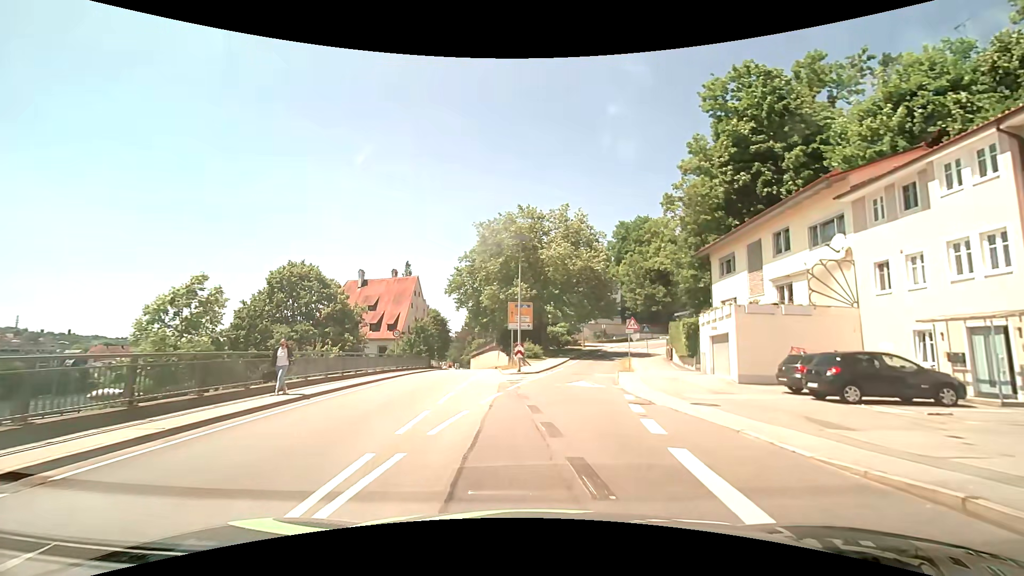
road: primary_link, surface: asphalt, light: Day
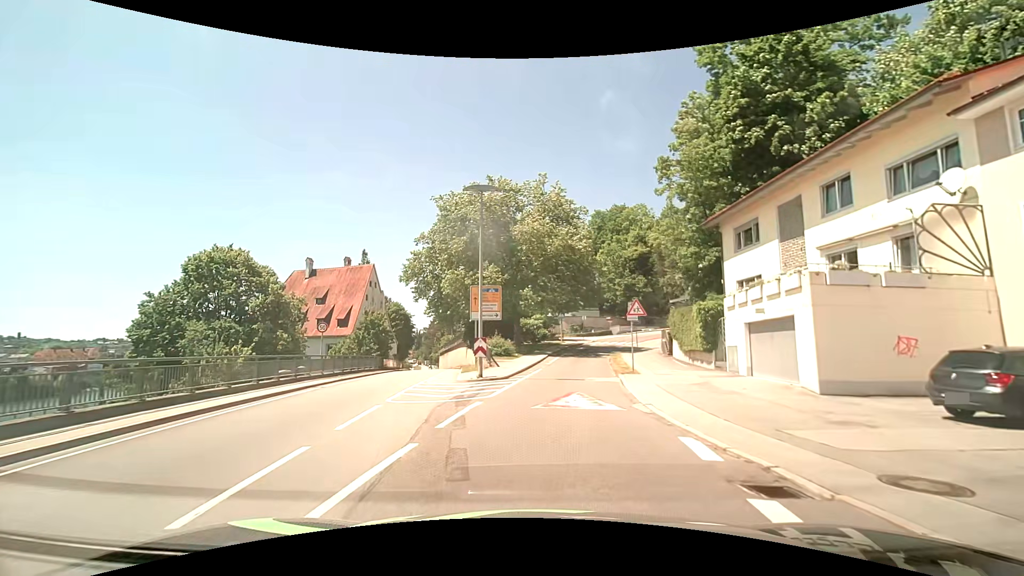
(+0.2, +8.5) m; +3°
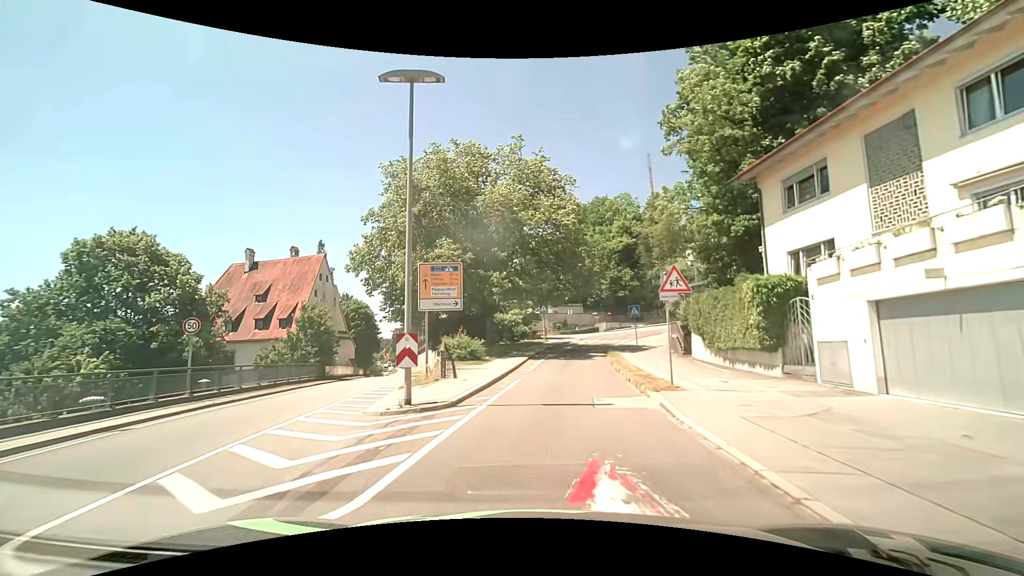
(+0.2, +9.0) m; +2°
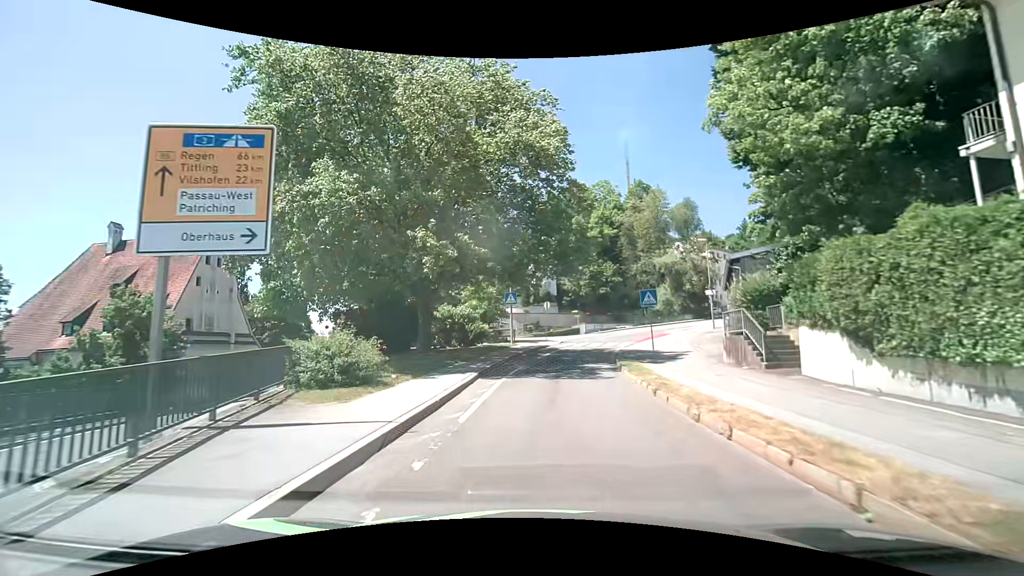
(+0.4, +14.3) m; +3°
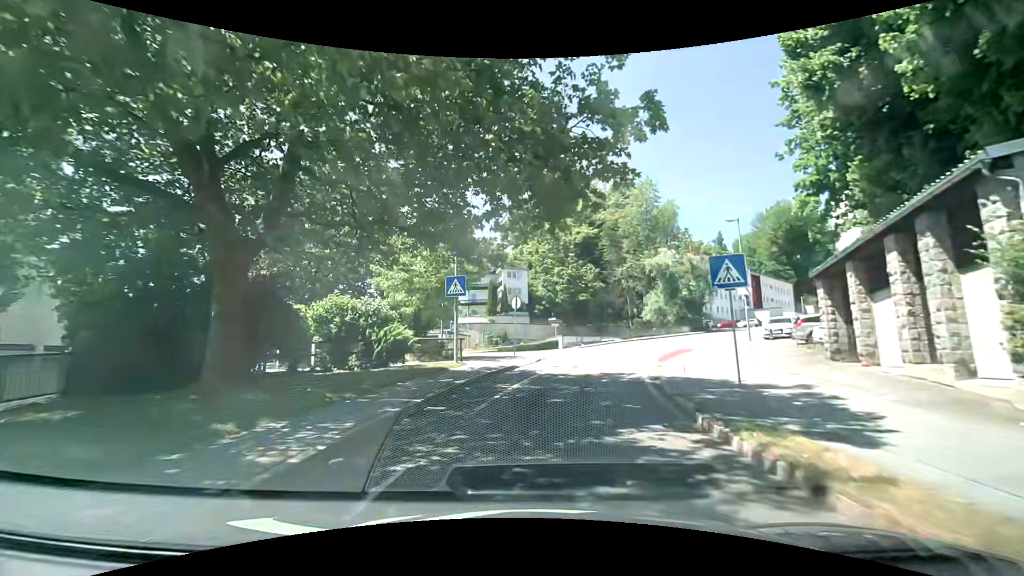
(+0.4, +13.6) m; +3°
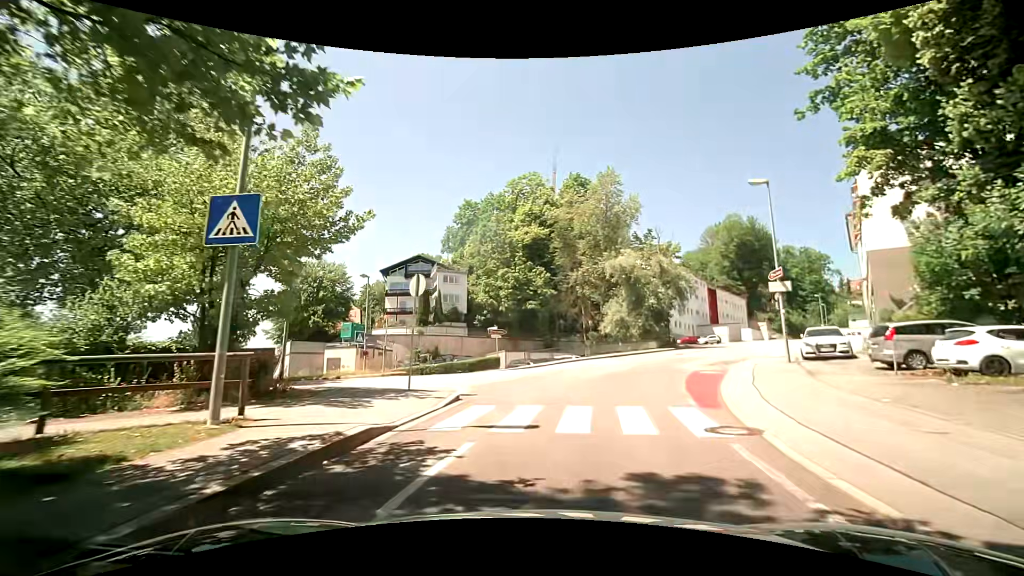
(+0.7, +12.1) m; +7°
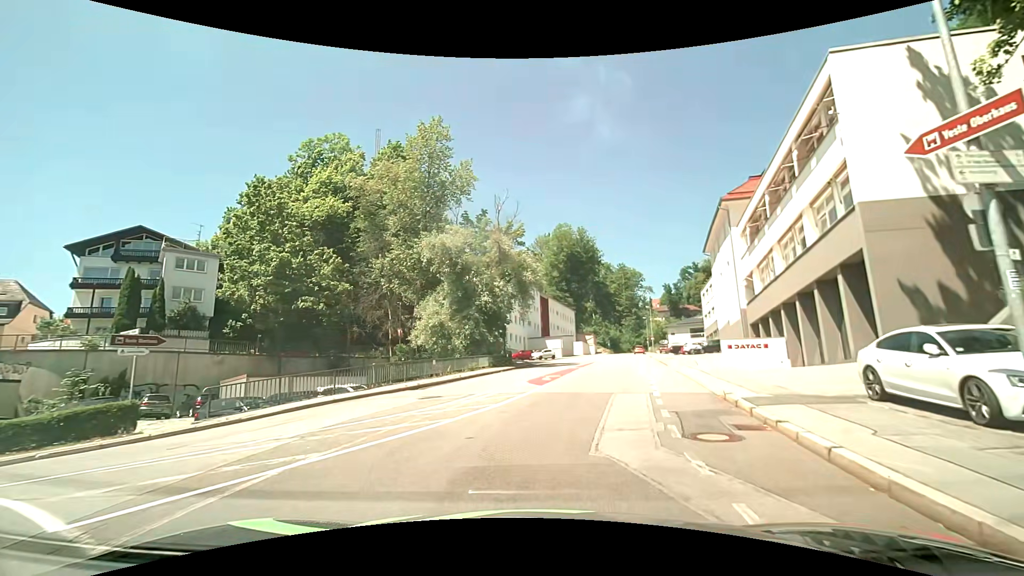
(+2.7, +18.0) m; +20°
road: tertiary
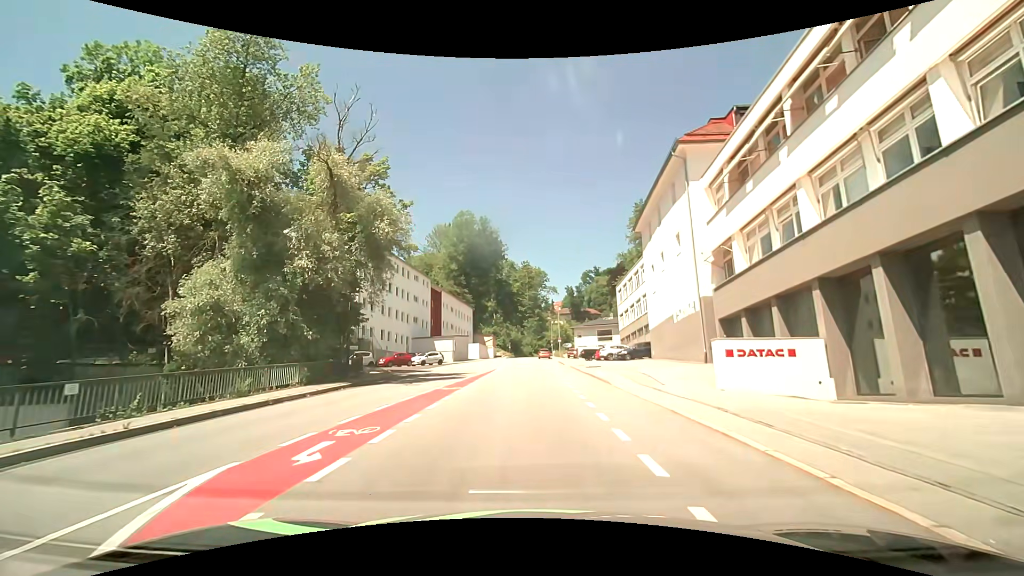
(+1.6, +14.8) m; +12°
(0, +10) (0, +20) (0, +30) (-1, +40) (-1, +50) (-1, +60) (-2, +70) (-2, +80) (-2, +90) (-1, +100) m
